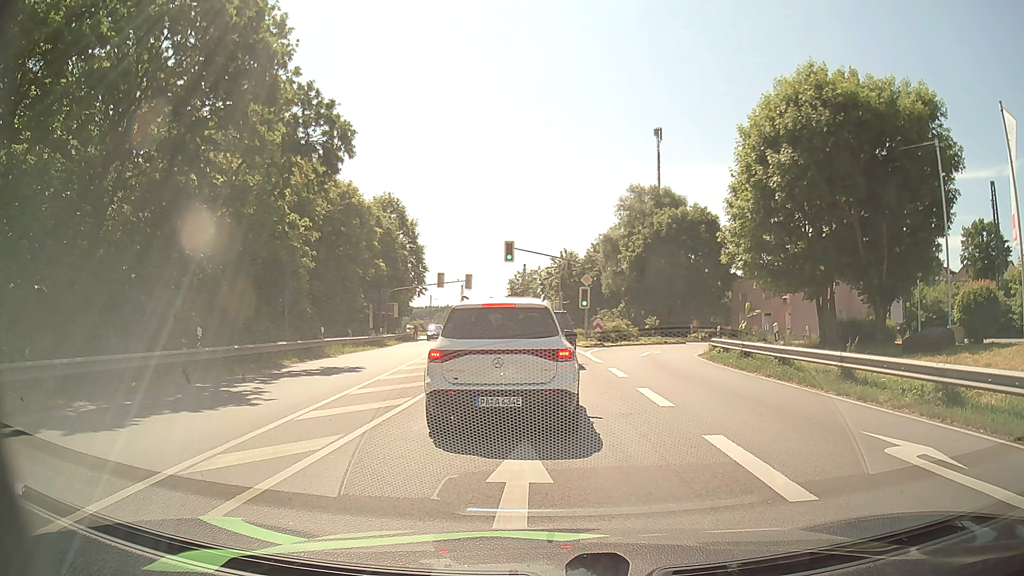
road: tertiary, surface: asphalt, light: Day
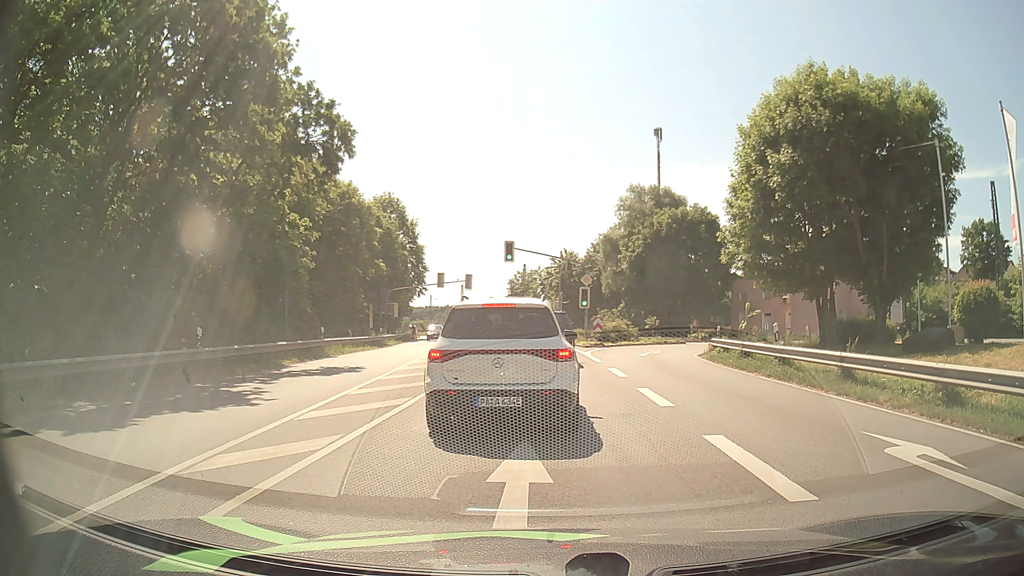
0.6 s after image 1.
(0.0, 0.0) m; 0°
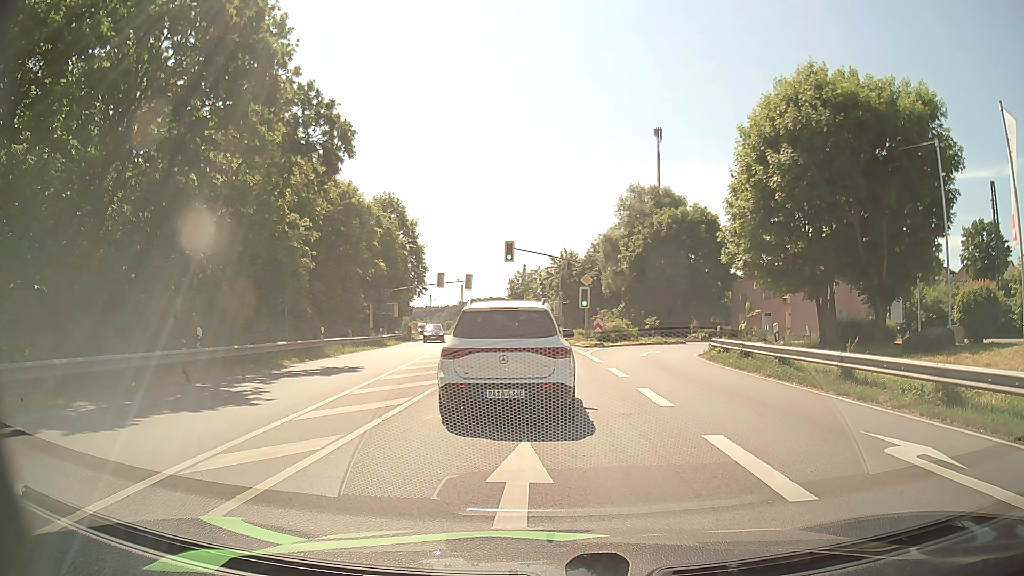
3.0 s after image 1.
(0.0, 0.0) m; 0°
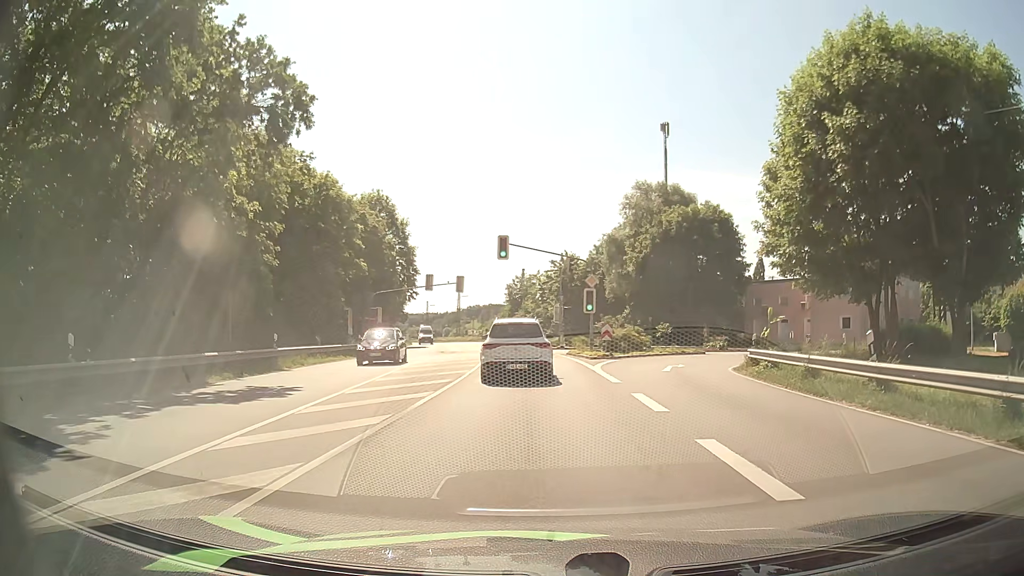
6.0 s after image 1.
(+0.2, +6.1) m; +1°
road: primary
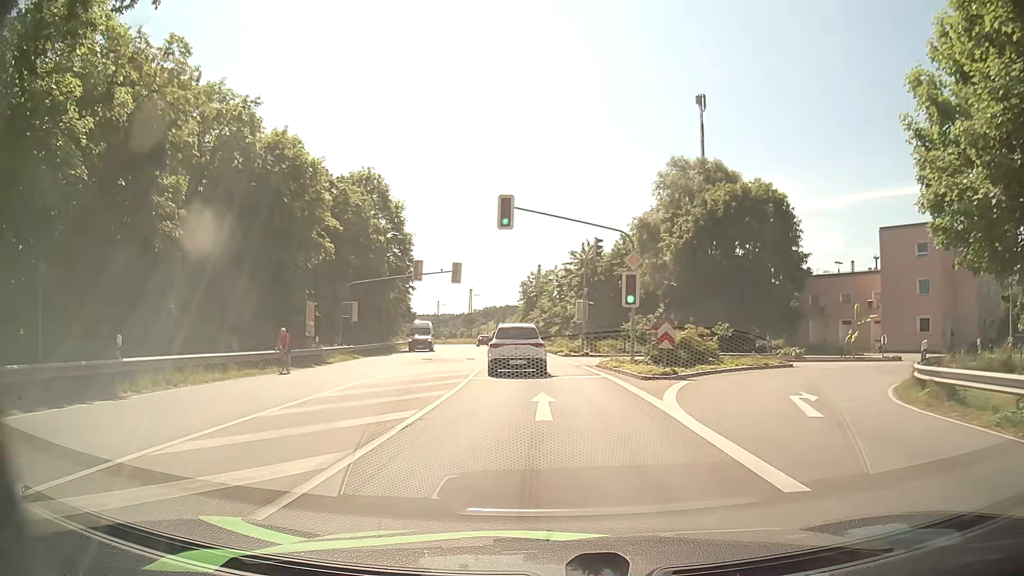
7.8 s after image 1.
(0.0, +12.1) m; 0°
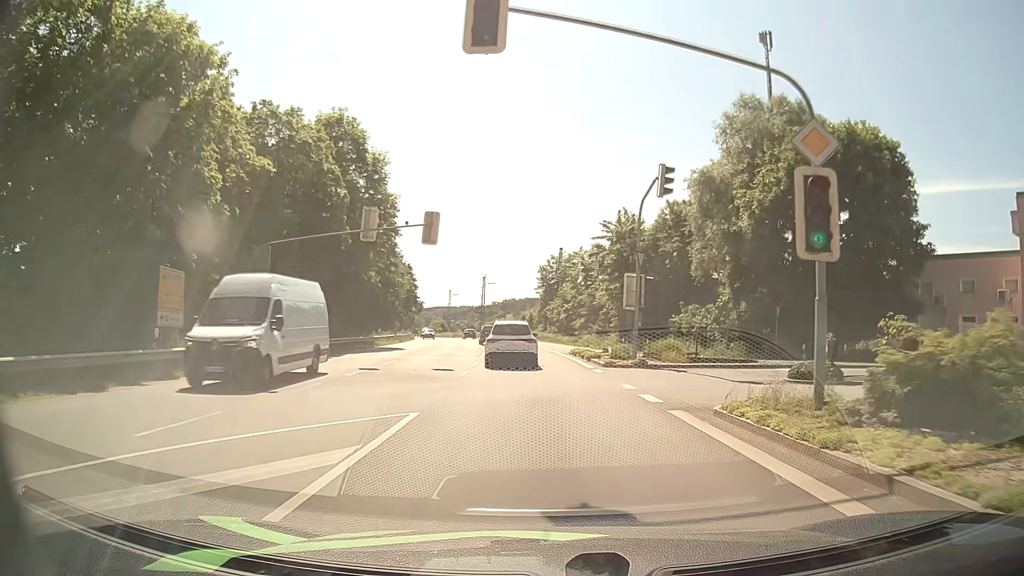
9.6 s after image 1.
(-0.5, +16.9) m; -2°
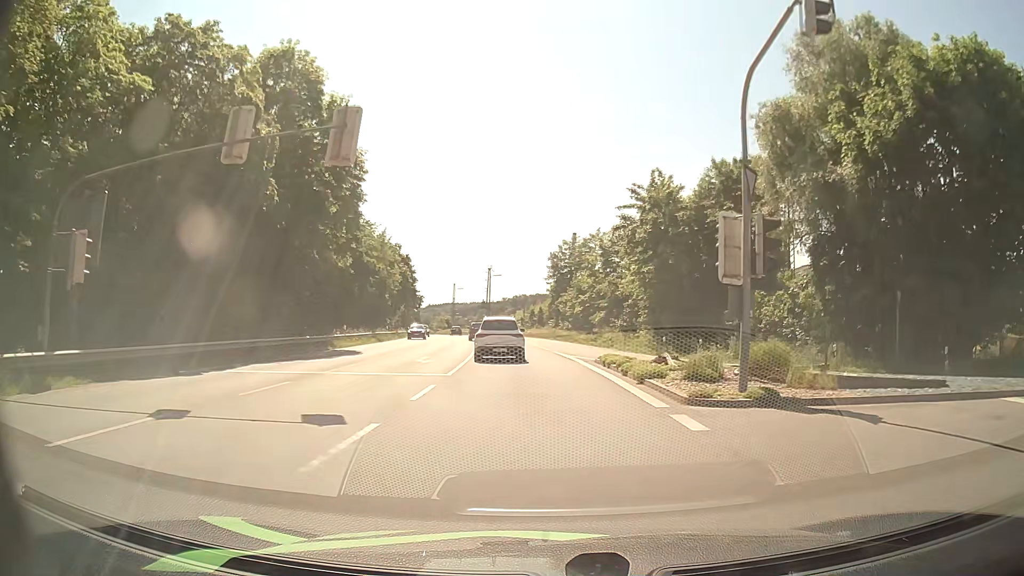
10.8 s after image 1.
(-0.1, +13.3) m; -1°
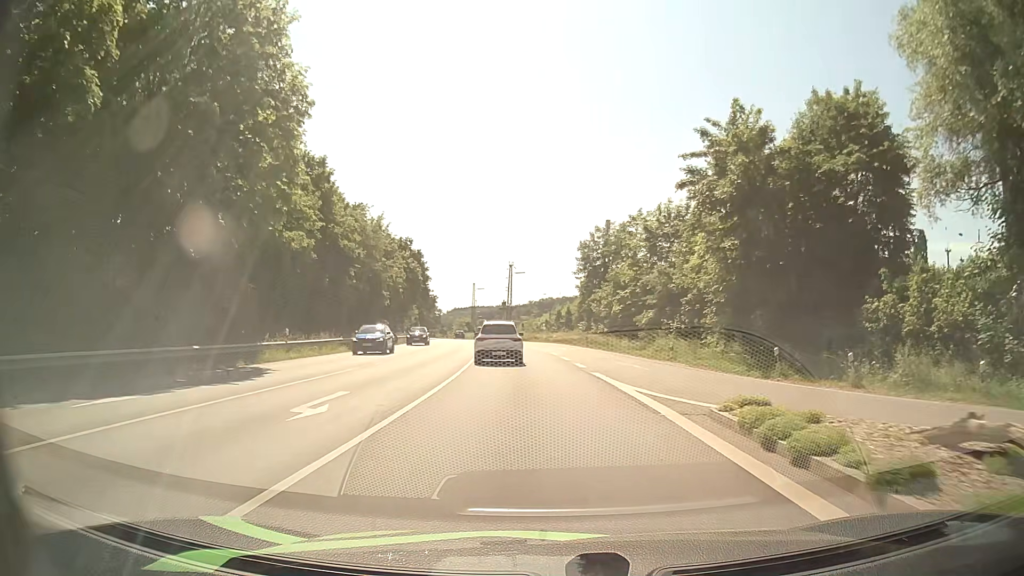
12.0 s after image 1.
(-0.2, +14.7) m; -2°
(0, +10) (-1, +20) (-1, +30) (-2, +40) (-3, +50) (-4, +60) (-5, +70) (-7, +80) (-9, +89) (-11, +99) m
